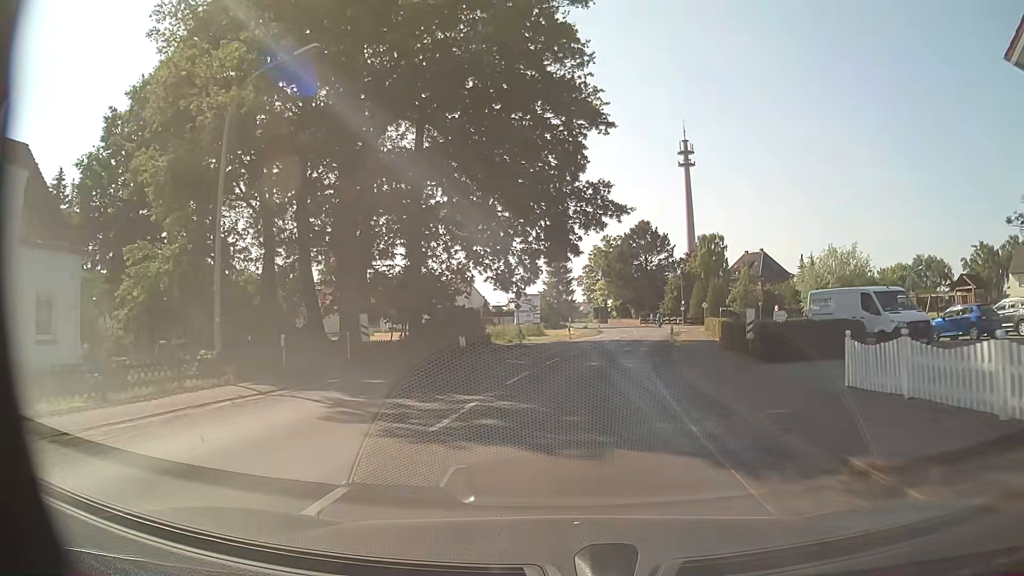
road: secondary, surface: asphalt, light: Day
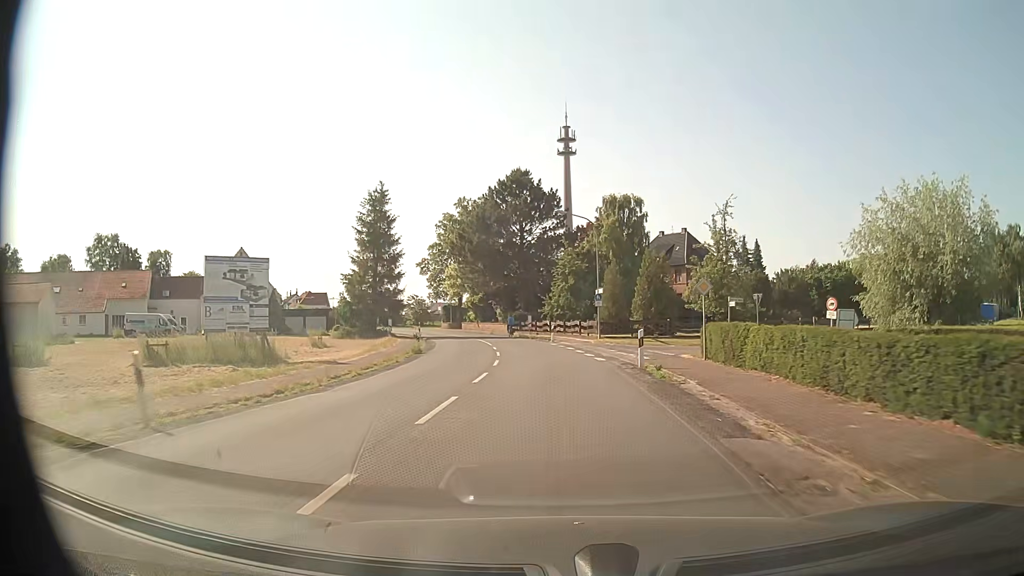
(+4.6, +41.4) m; +11°
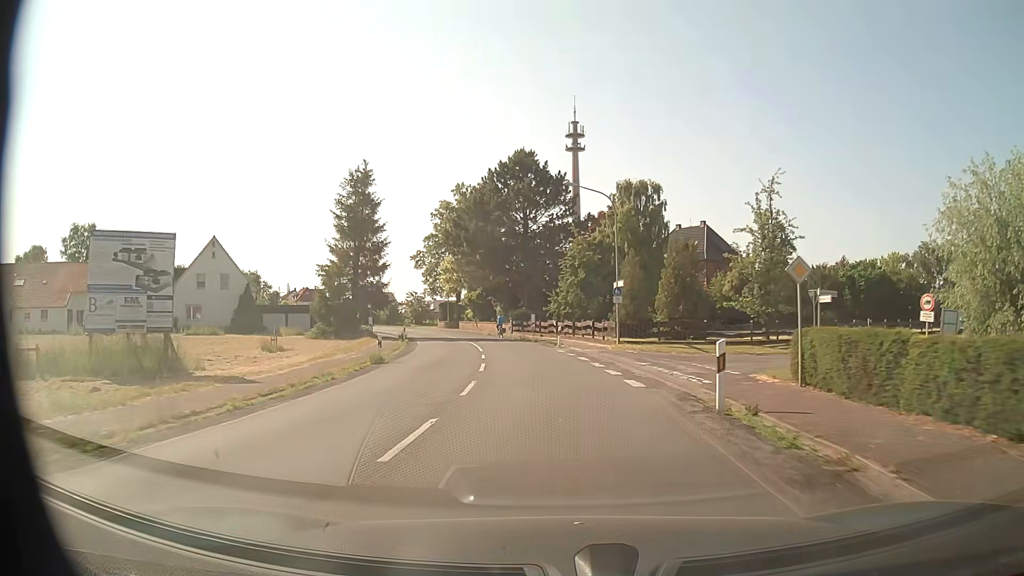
(-0.1, +8.2) m; -1°
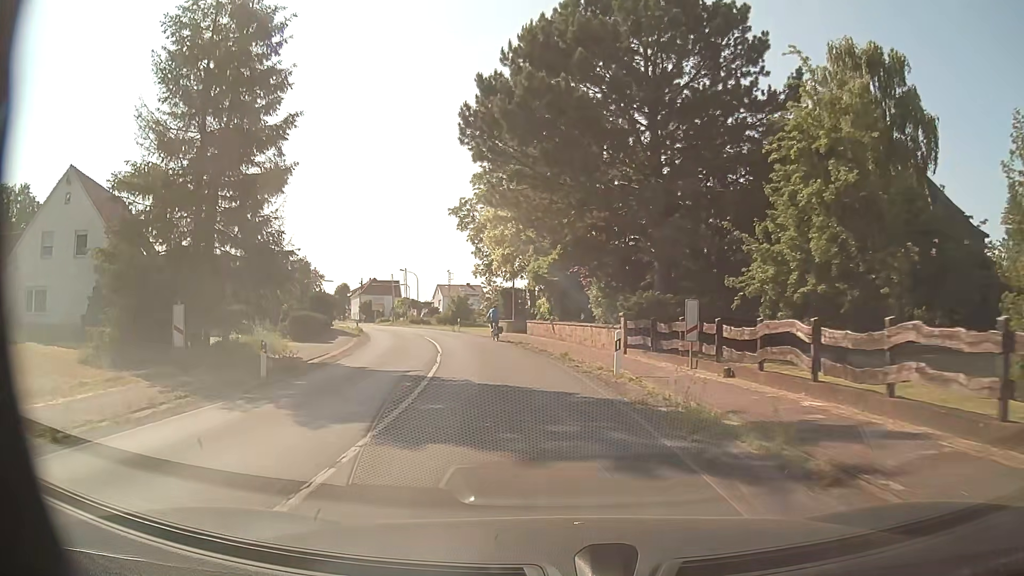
(-1.9, +35.4) m; -8°
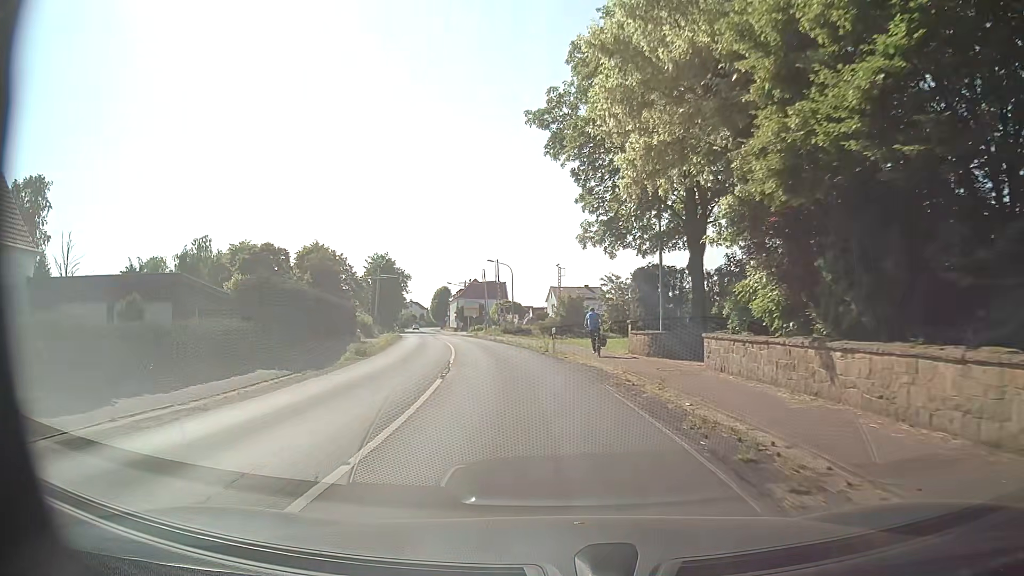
(-2.5, +24.6) m; -11°
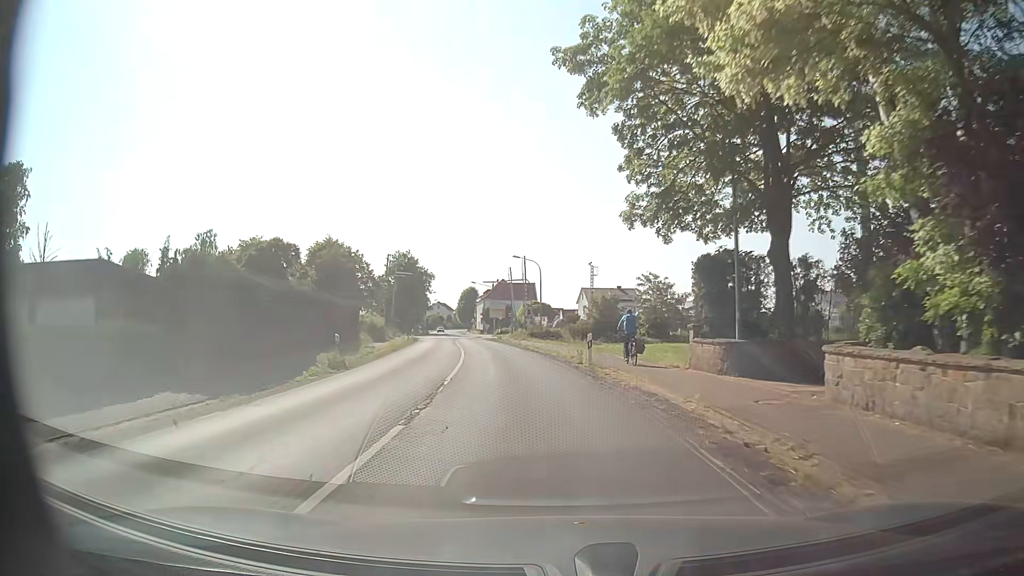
(-0.1, +6.4) m; -3°
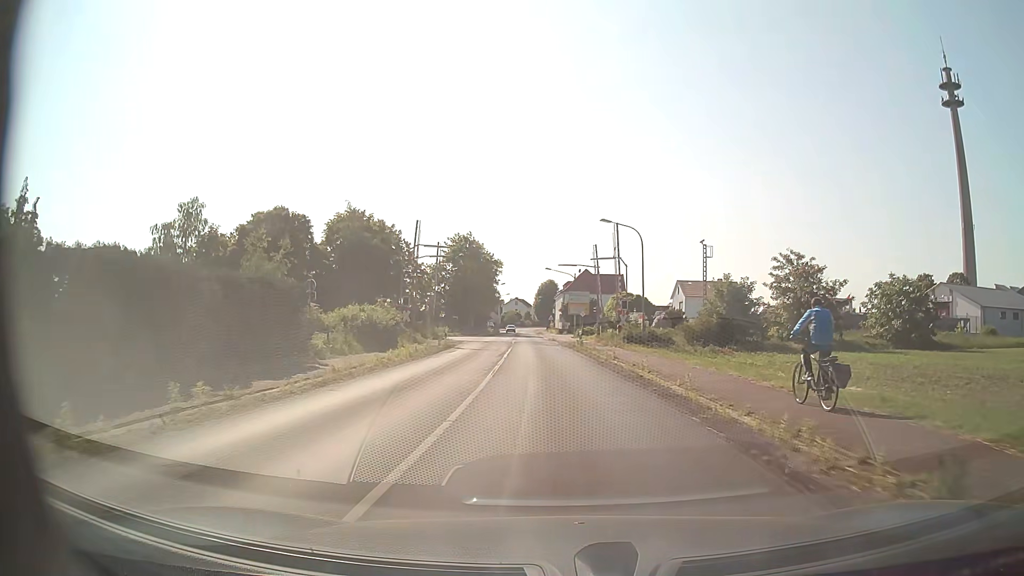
(-1.1, +20.8) m; -7°
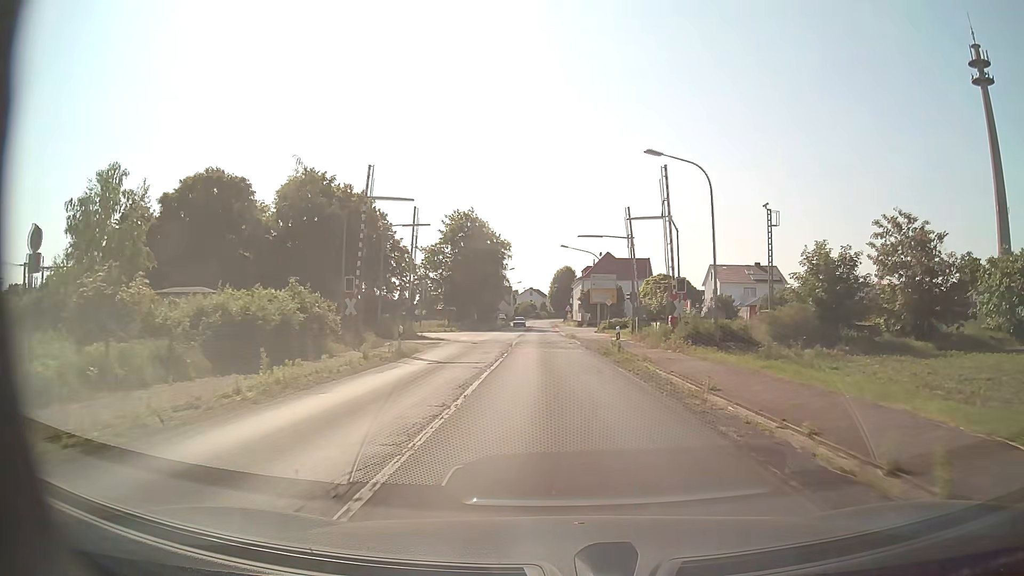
(-0.2, +14.9) m; -1°
(0, +10) (0, +20) (-1, +30) (-1, +40) (-1, +50) (-1, +60) (-2, +70) (-2, +80) (-2, +90) (-2, +100) m
